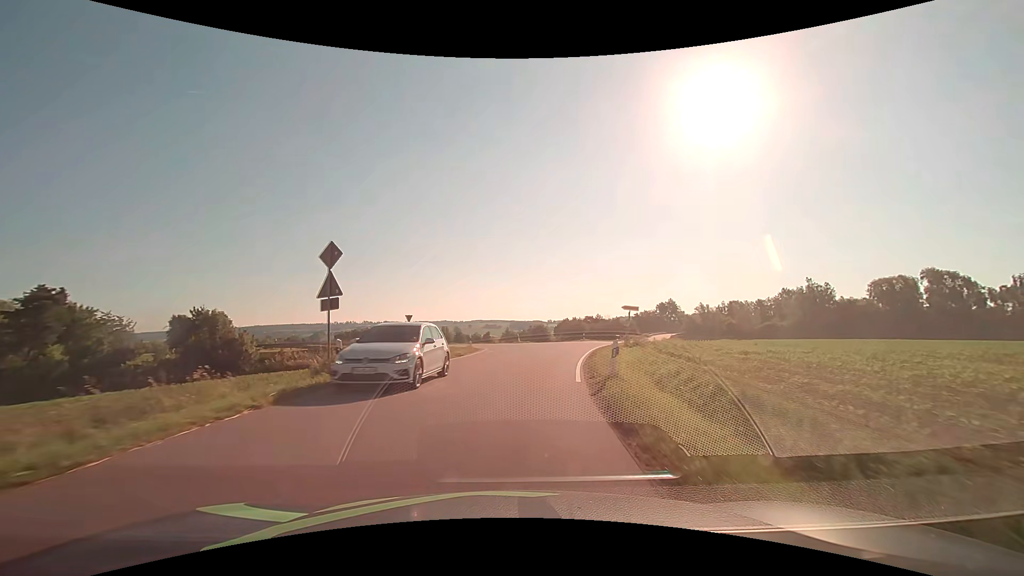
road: tertiary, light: Day
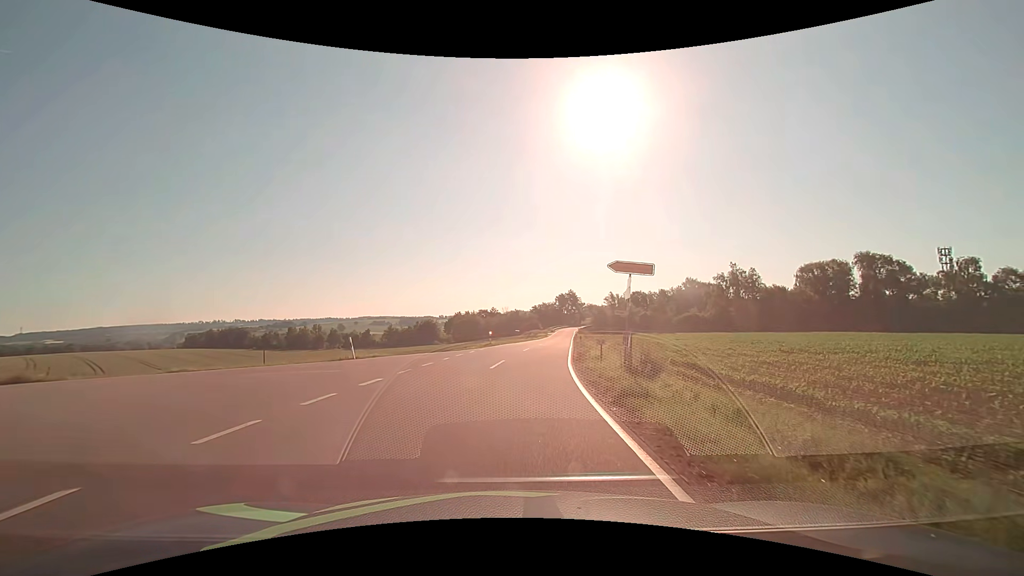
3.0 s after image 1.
(+3.1, +29.1) m; +13°
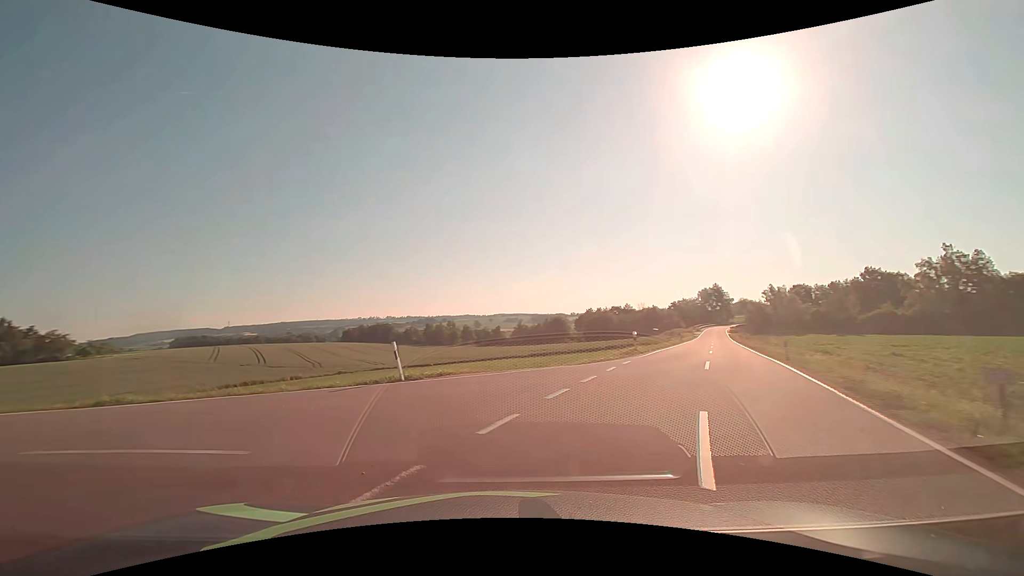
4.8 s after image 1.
(-0.5, +11.7) m; -14°
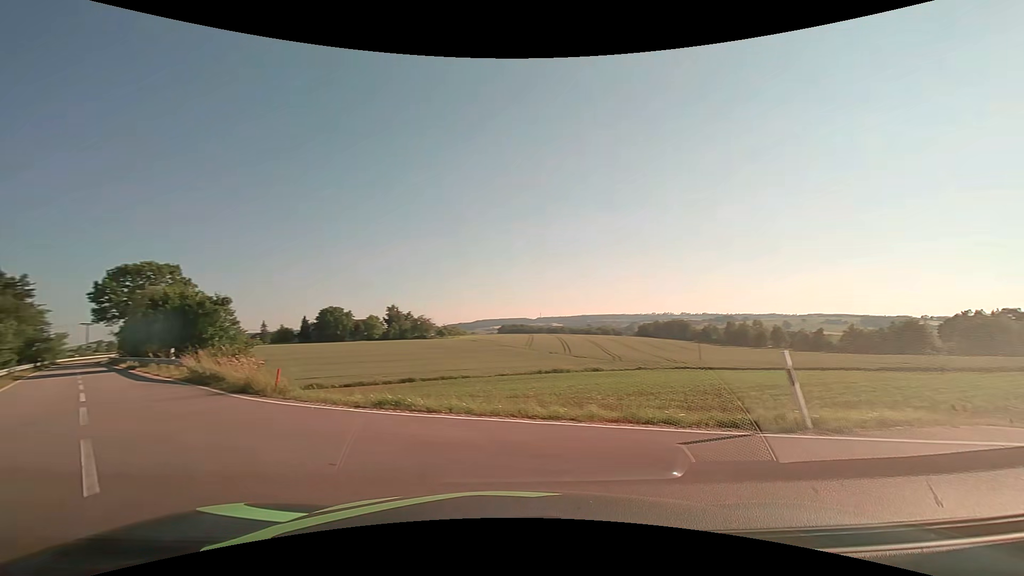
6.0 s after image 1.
(-1.6, +6.0) m; -33°
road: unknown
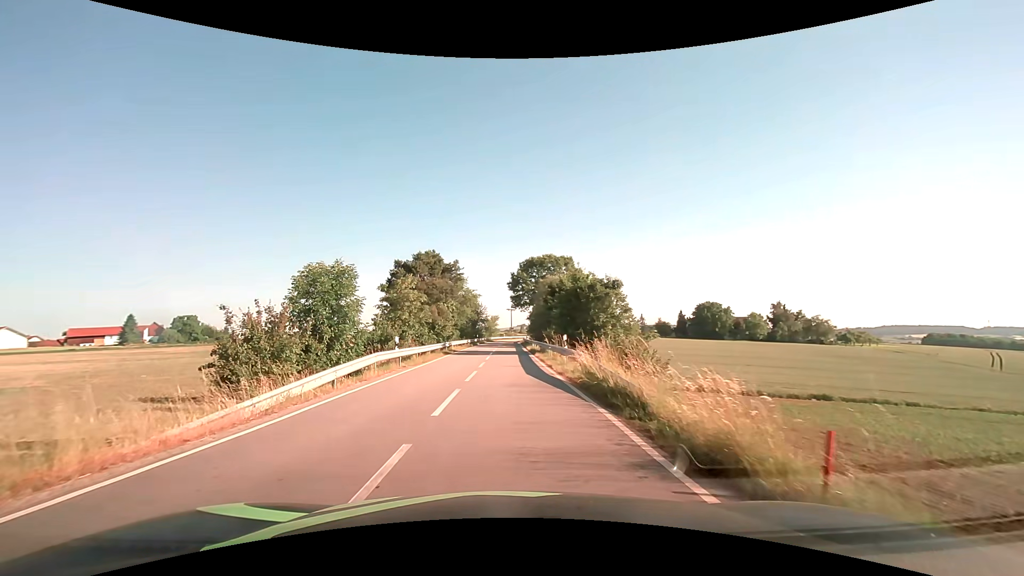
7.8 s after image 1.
(-4.3, +9.4) m; -41°
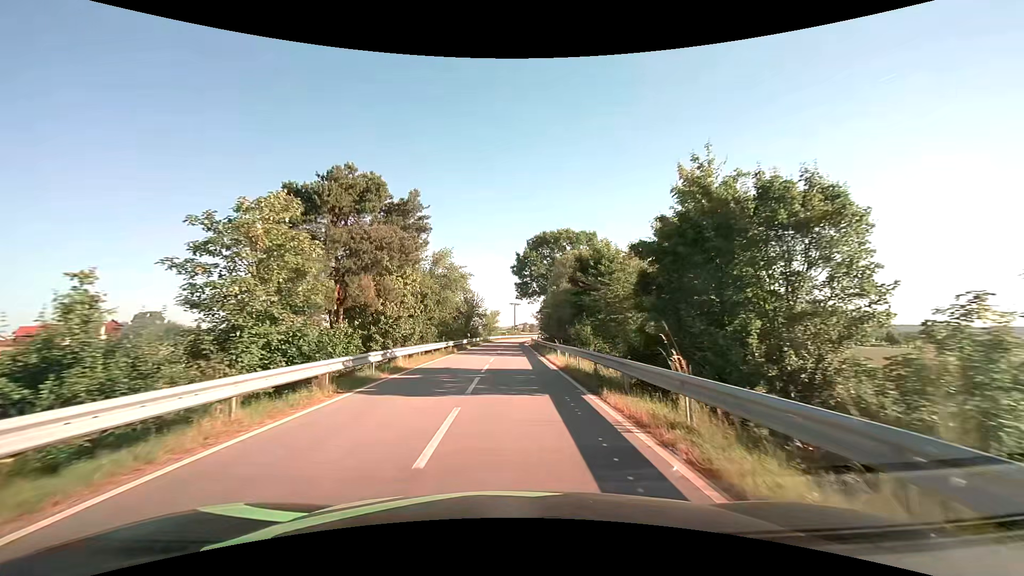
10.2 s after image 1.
(-0.3, +21.9) m; 0°
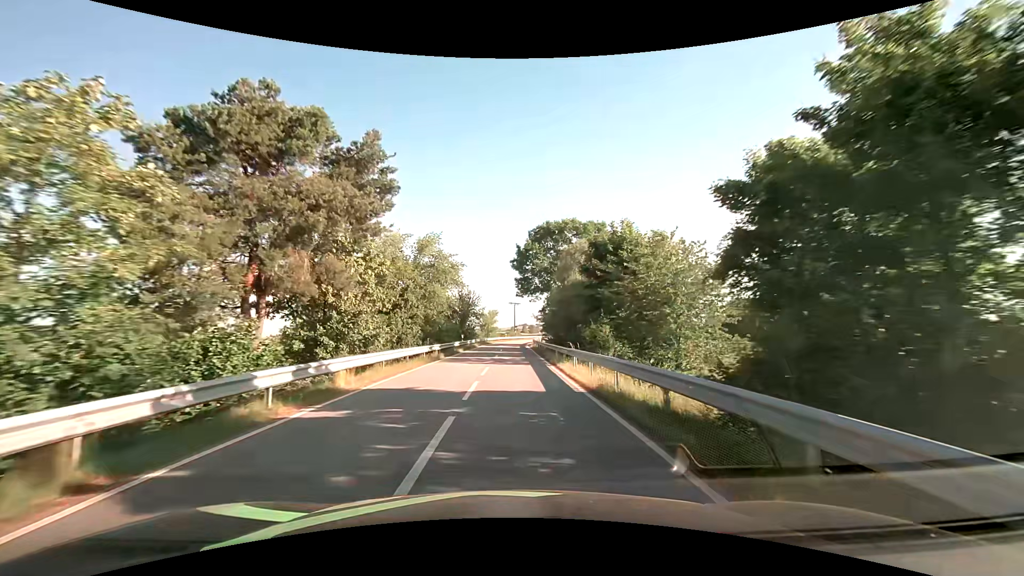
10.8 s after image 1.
(0.0, +7.0) m; 0°
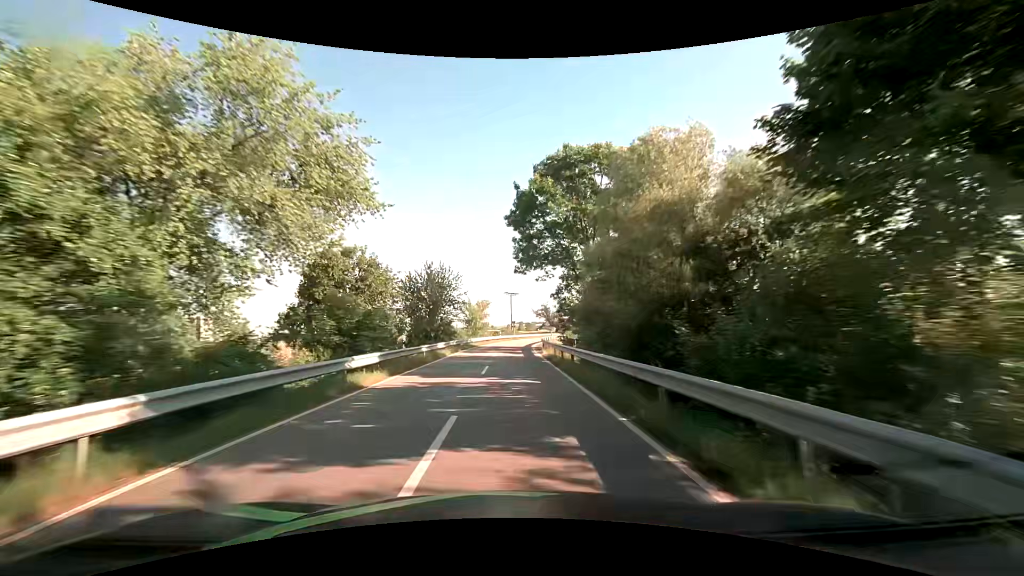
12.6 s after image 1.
(+0.2, +24.5) m; +1°
(0, +10) (0, +20) (0, +30) (0, +40) (+1, +50) (+2, +60) (+3, +70) (+5, +80) (+7, +89) (+9, +99) m
